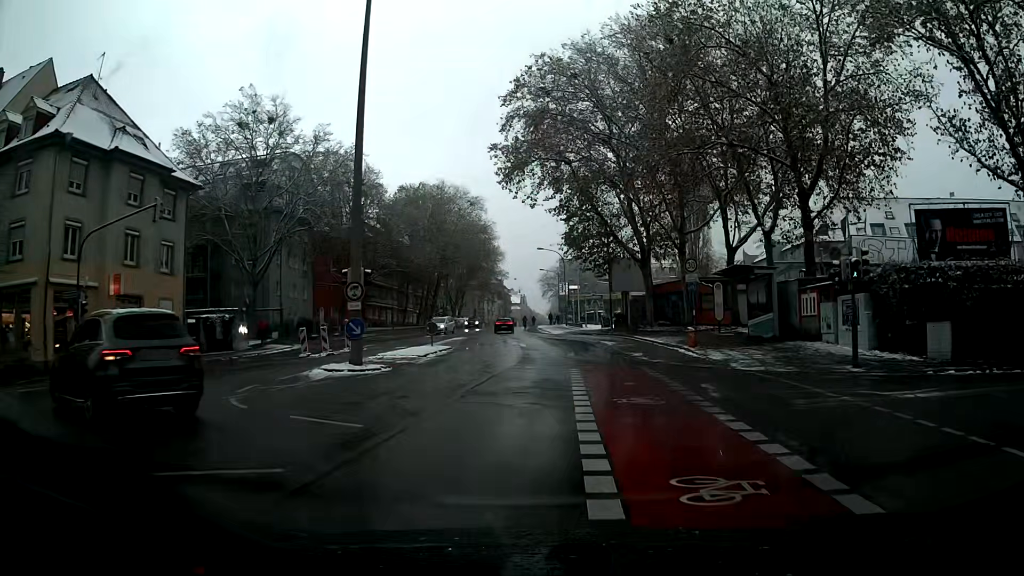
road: secondary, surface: asphalt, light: Day
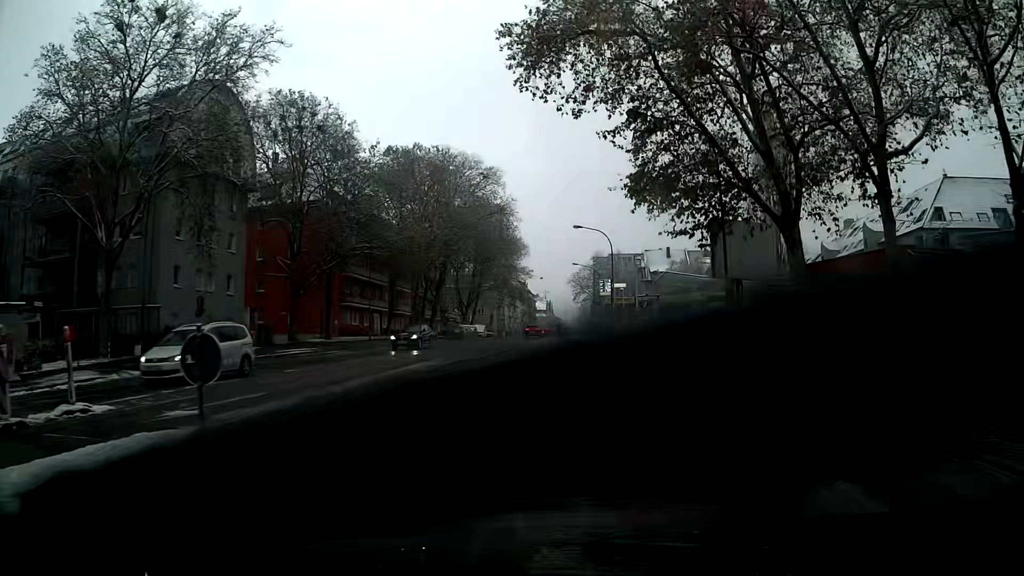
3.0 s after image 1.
(-0.3, +25.5) m; -1°
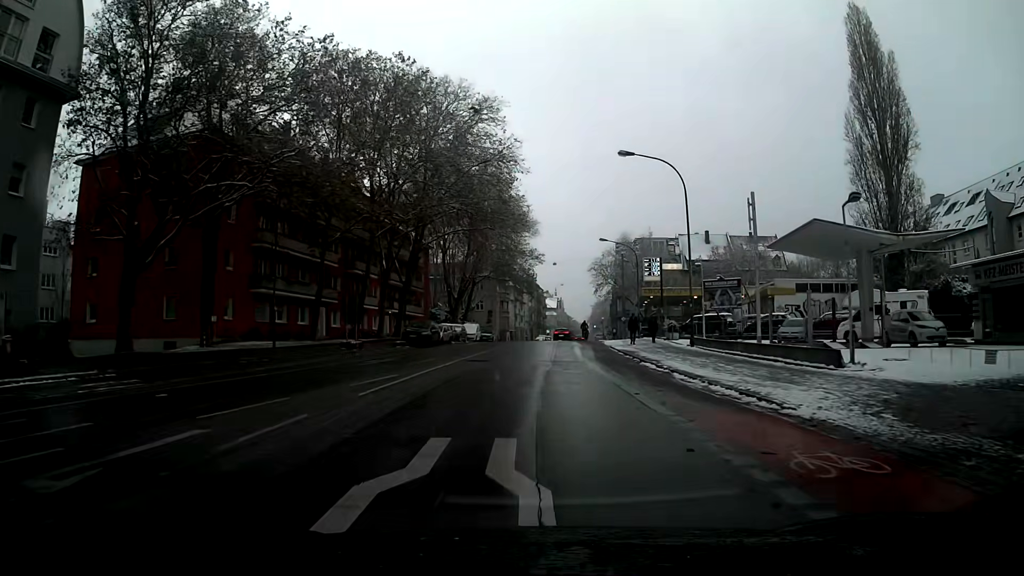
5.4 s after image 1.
(-0.1, +25.8) m; 0°
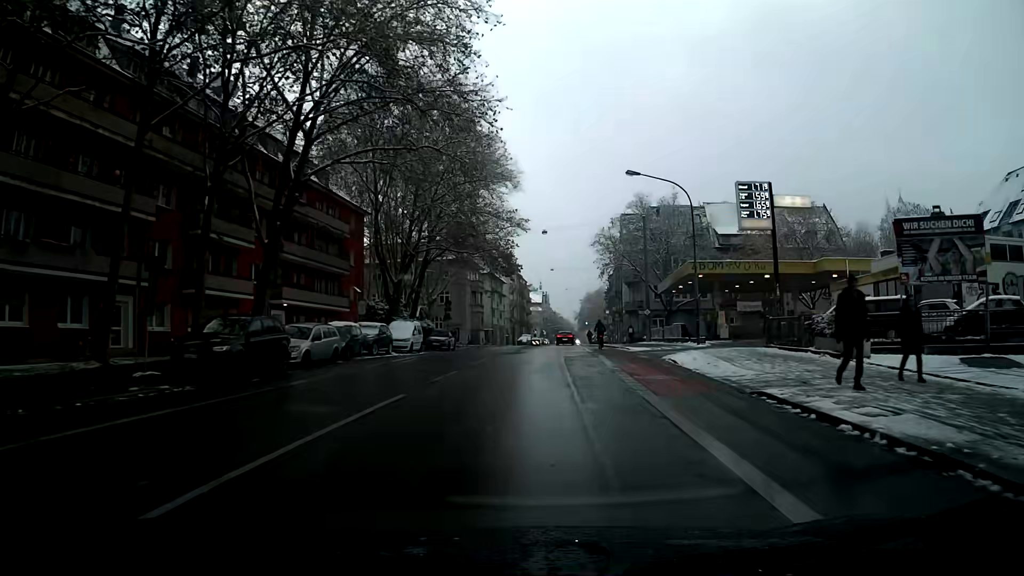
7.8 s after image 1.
(+0.3, +28.4) m; +1°
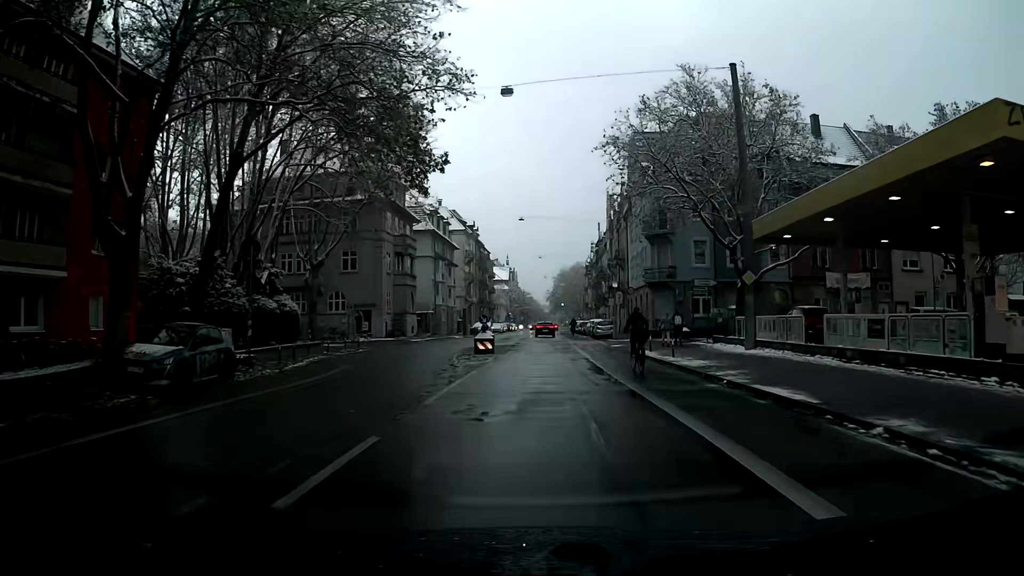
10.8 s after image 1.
(+0.8, +34.5) m; +2°
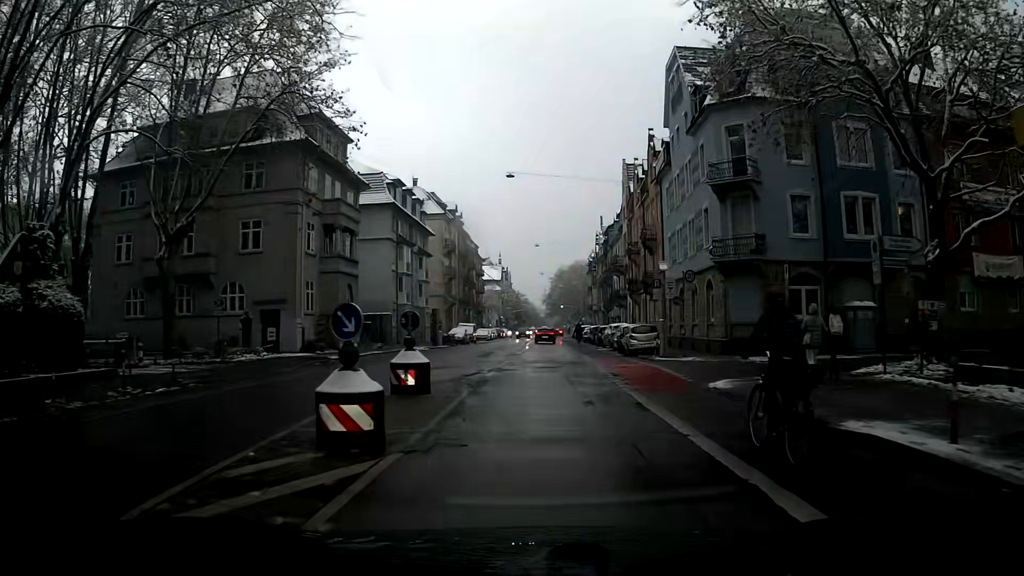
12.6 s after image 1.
(+0.2, +20.1) m; 0°
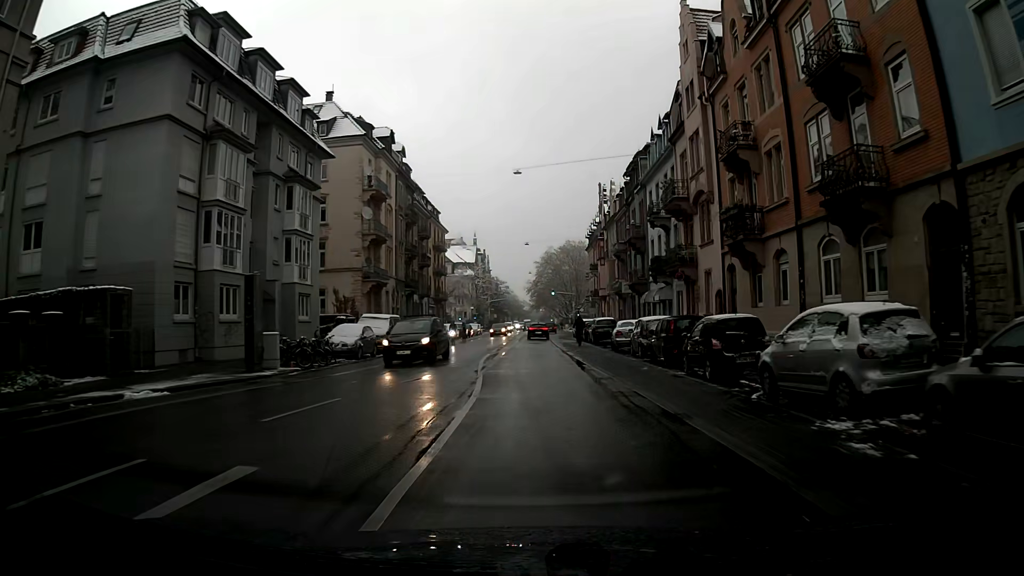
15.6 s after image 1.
(+0.3, +34.9) m; +1°
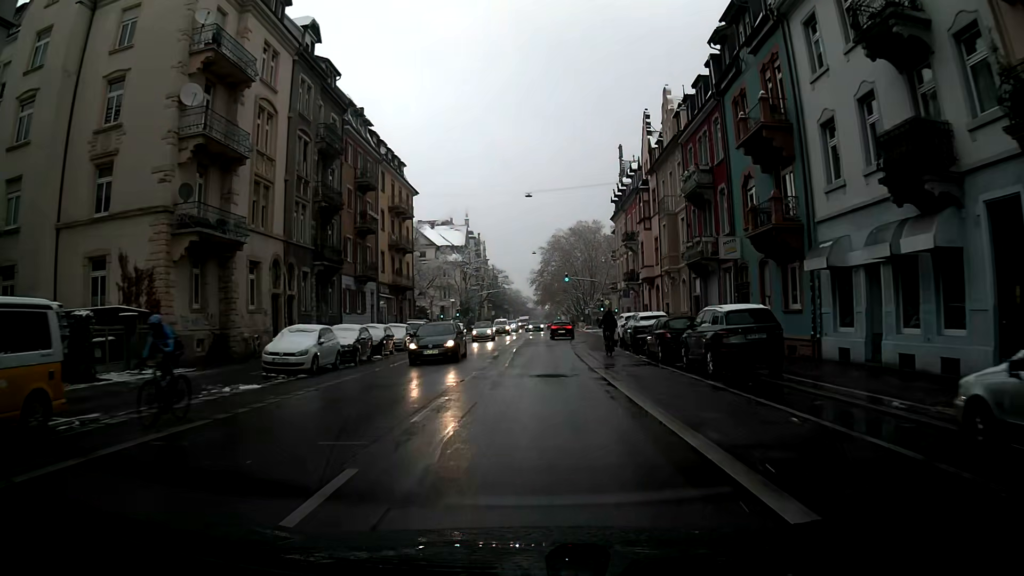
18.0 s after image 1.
(-0.2, +29.1) m; 0°
(0, +10) (0, +20) (+1, +30) (+2, +40) (+2, +50) (+3, +60) (+3, +70) (+3, +80) (+4, +90) (+4, +100) m
